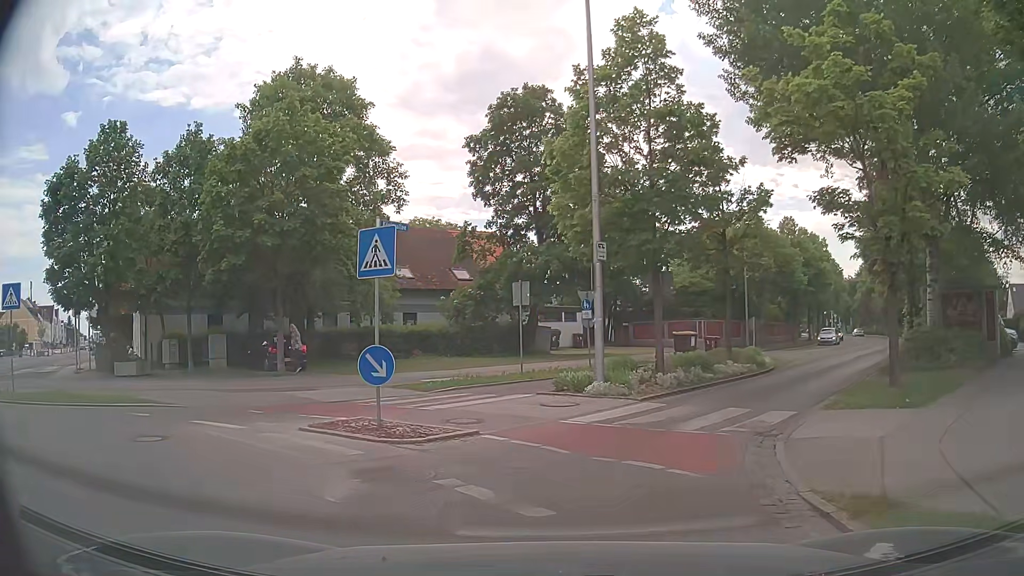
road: tertiary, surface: asphalt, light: Day
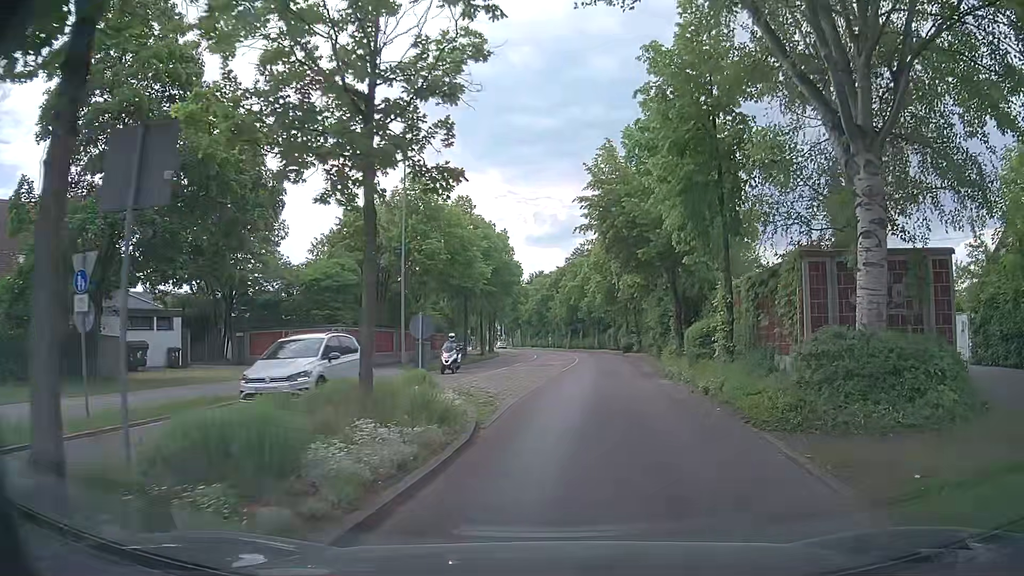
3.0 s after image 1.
(+3.1, +14.2) m; +30°
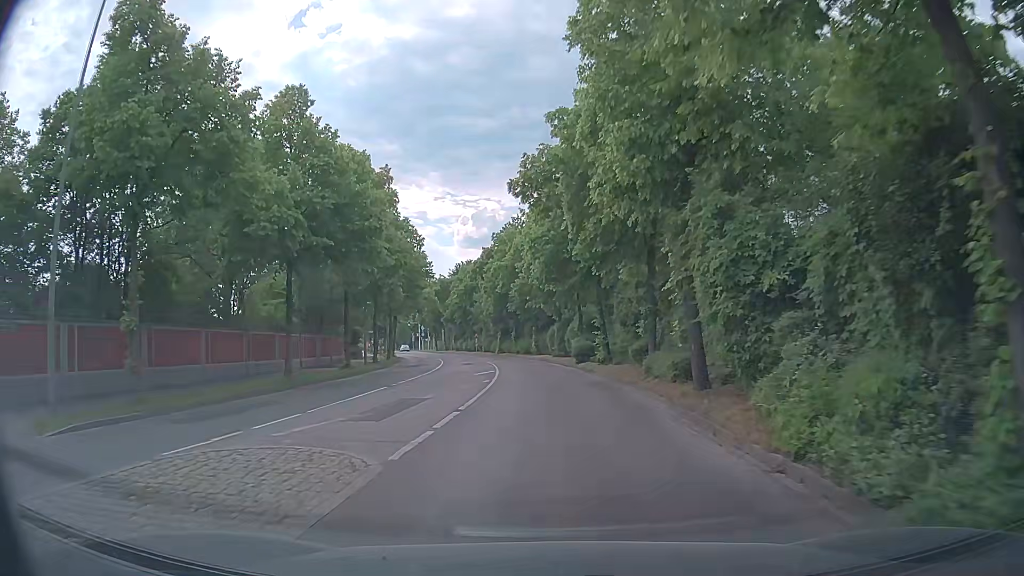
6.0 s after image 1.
(+1.5, +22.4) m; +4°
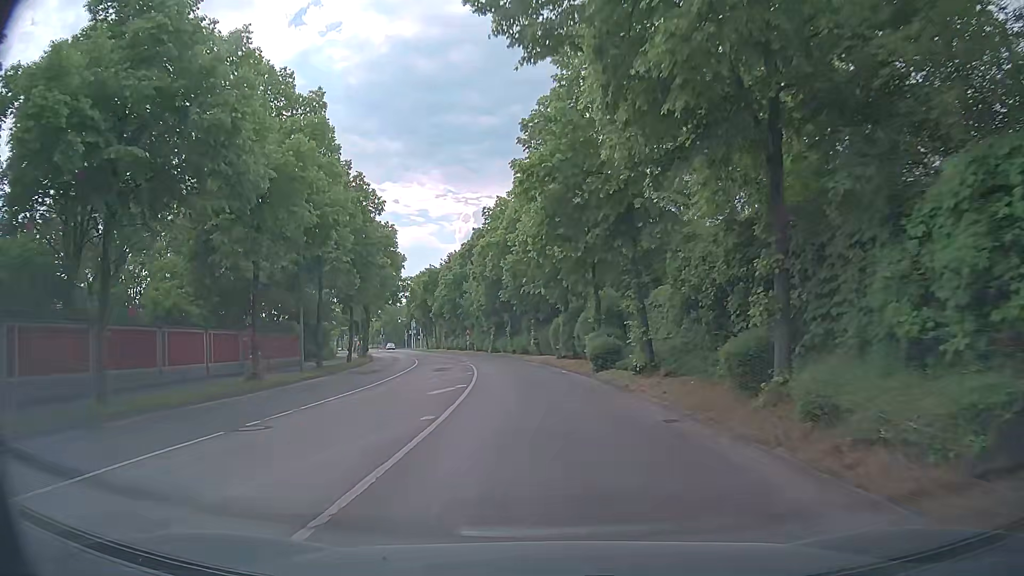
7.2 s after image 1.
(+0.1, +11.9) m; 0°
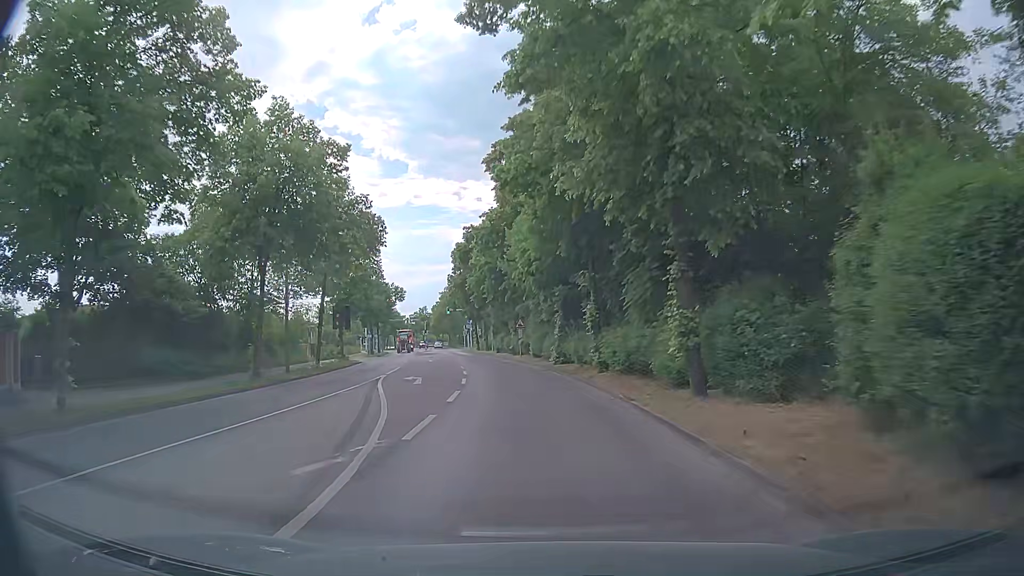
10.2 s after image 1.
(-1.5, +32.7) m; -6°
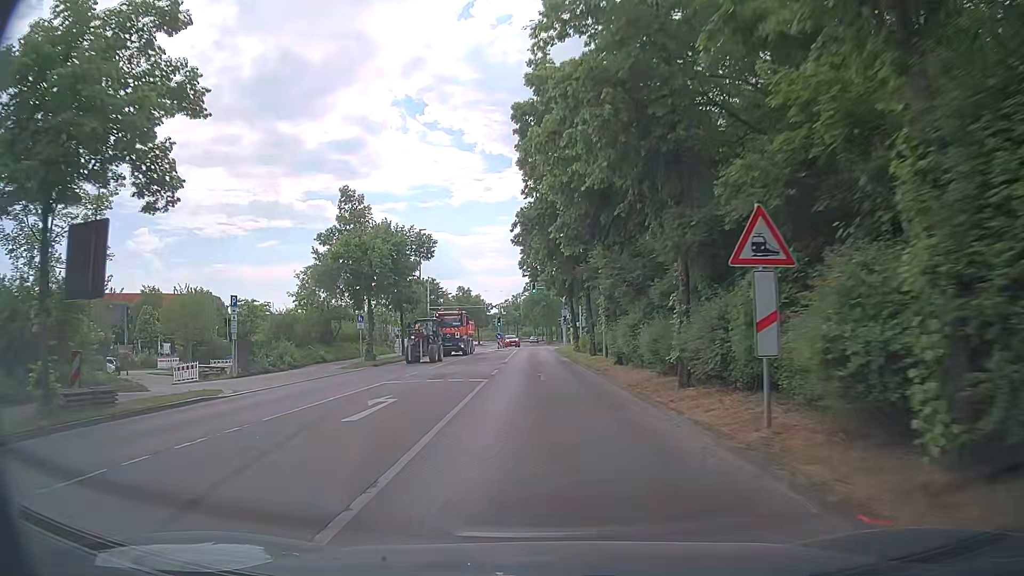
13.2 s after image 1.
(-3.4, +35.5) m; -11°
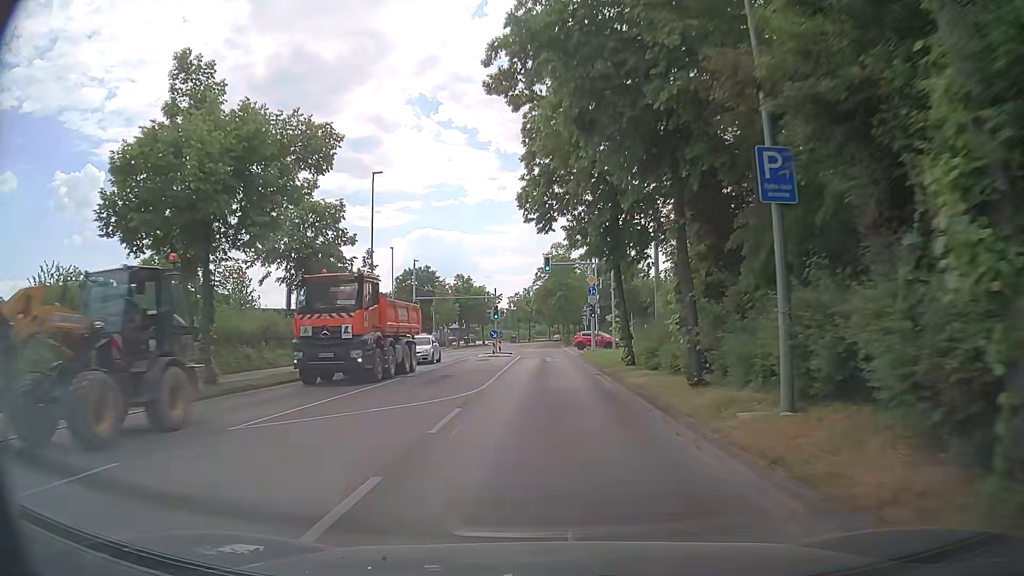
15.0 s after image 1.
(0.0, +20.9) m; -1°
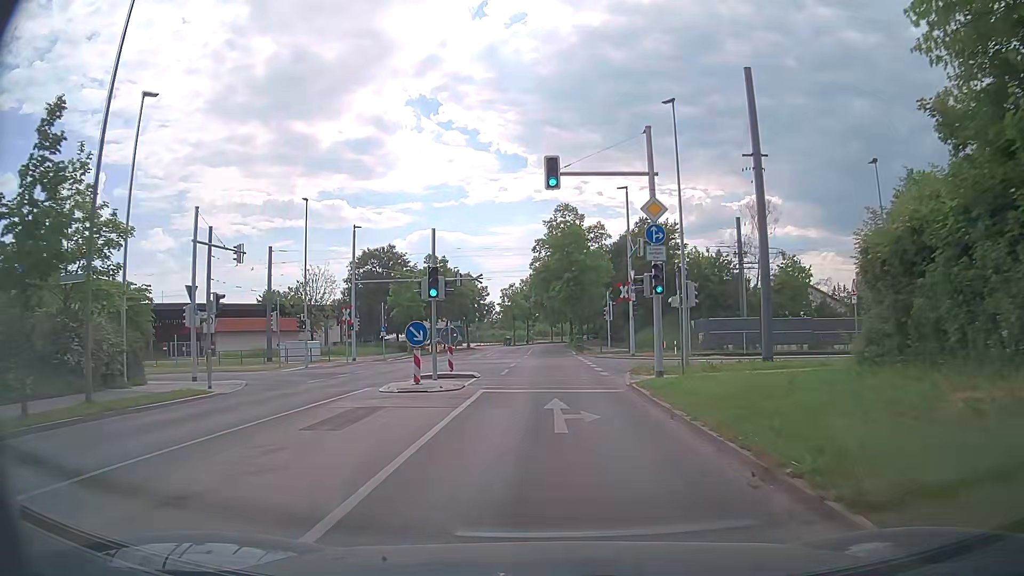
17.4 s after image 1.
(+0.2, +25.6) m; +1°
(0, +10) (0, +20) (0, +30) (0, +40) (0, +50) (0, +60) (0, +70) (-1, +80) (-1, +90) (0, +100) m
